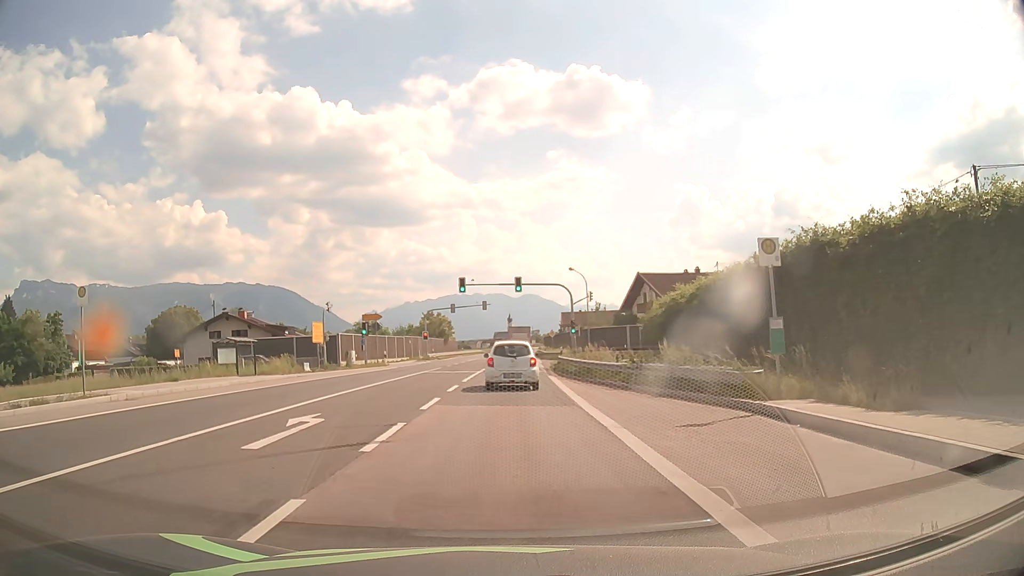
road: primary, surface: asphalt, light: Day
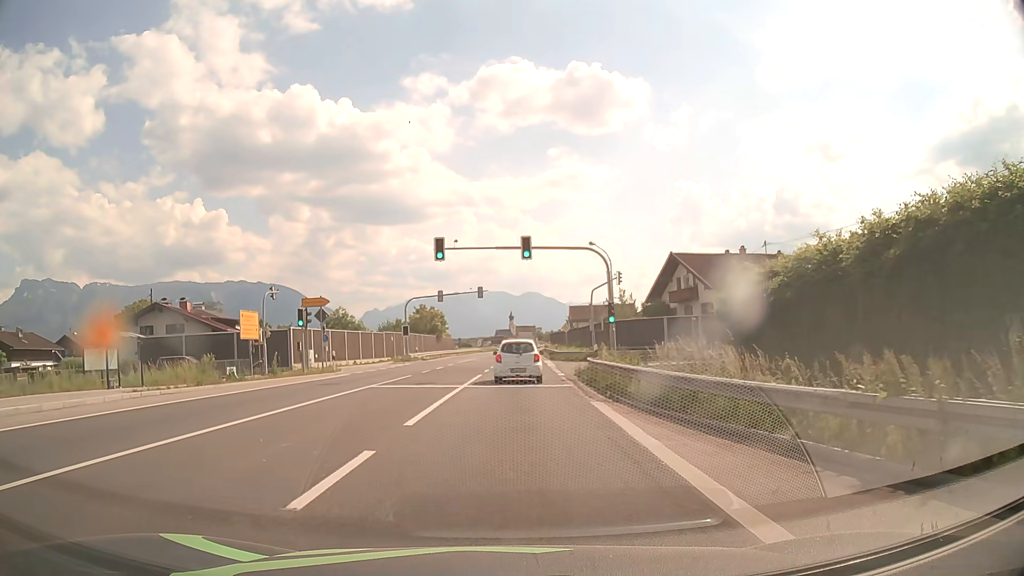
(0.0, +15.5) m; 0°
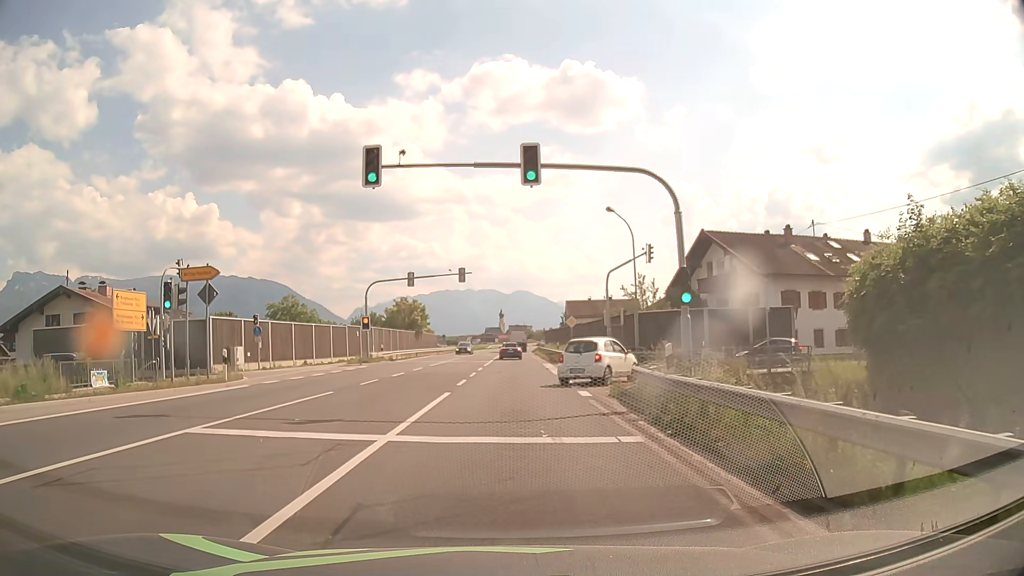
(+0.1, +12.8) m; +1°
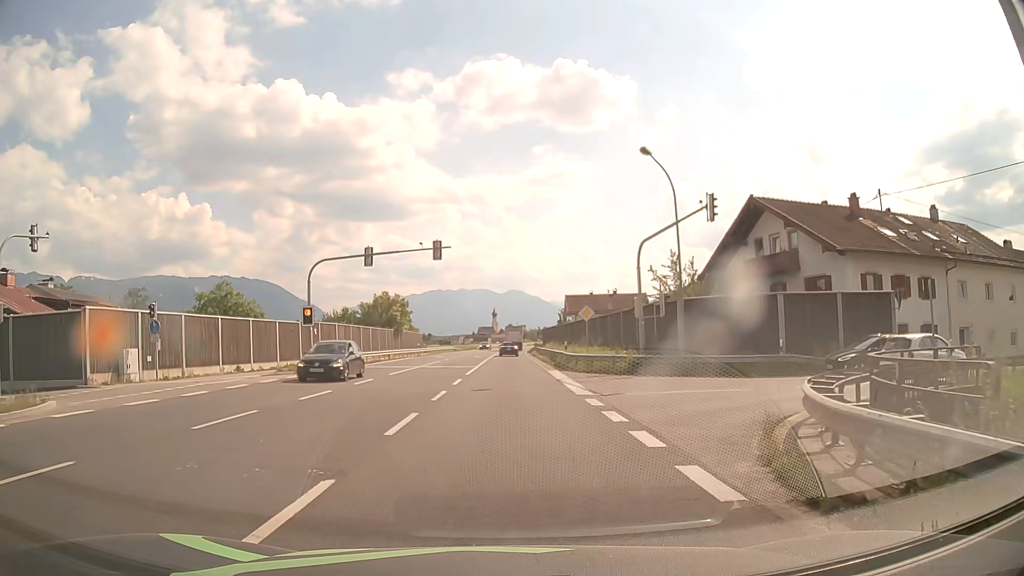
(+0.1, +11.9) m; +1°
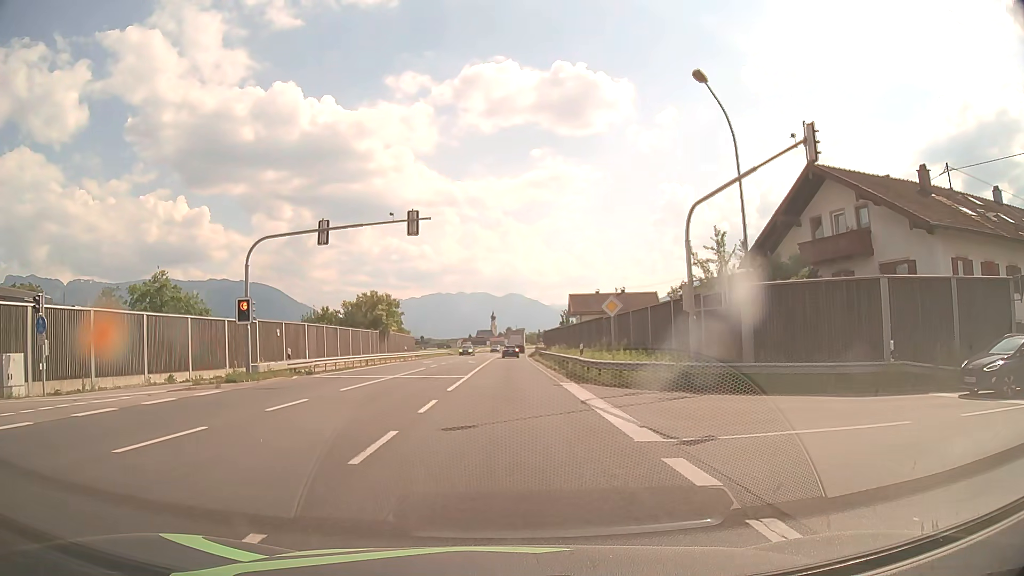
(0.0, +8.4) m; 0°
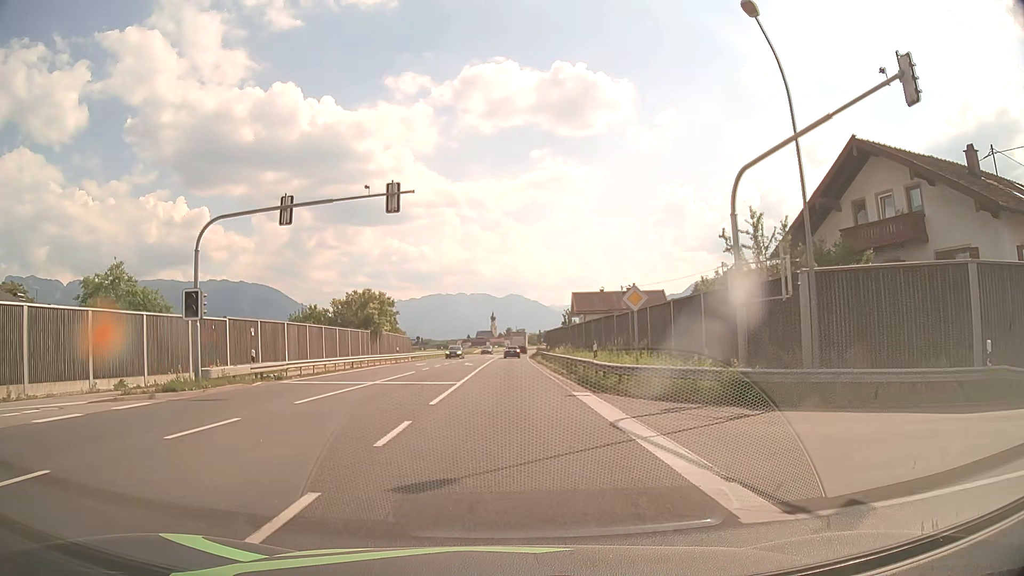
(0.0, +4.6) m; 0°
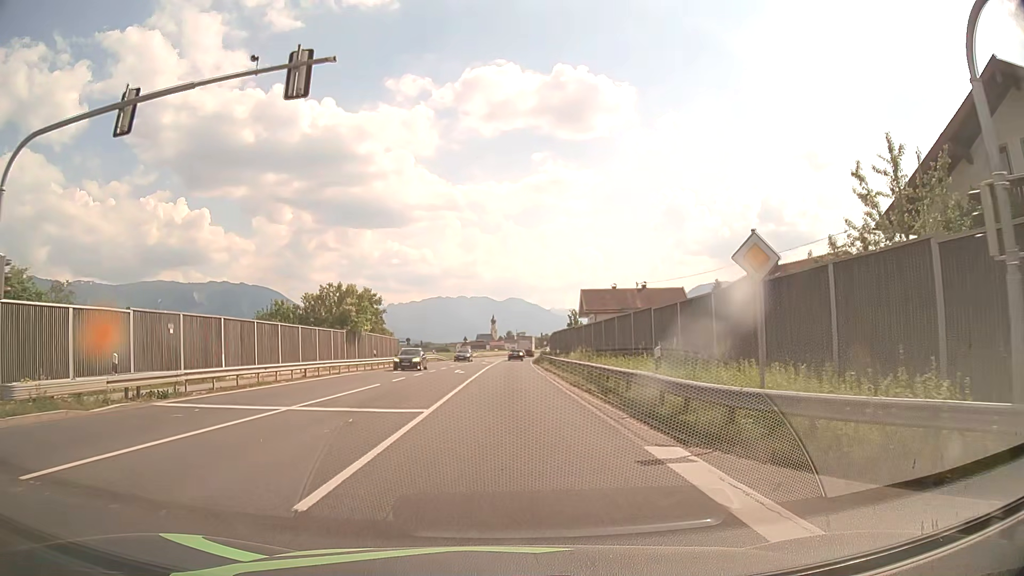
(0.0, +10.3) m; 0°
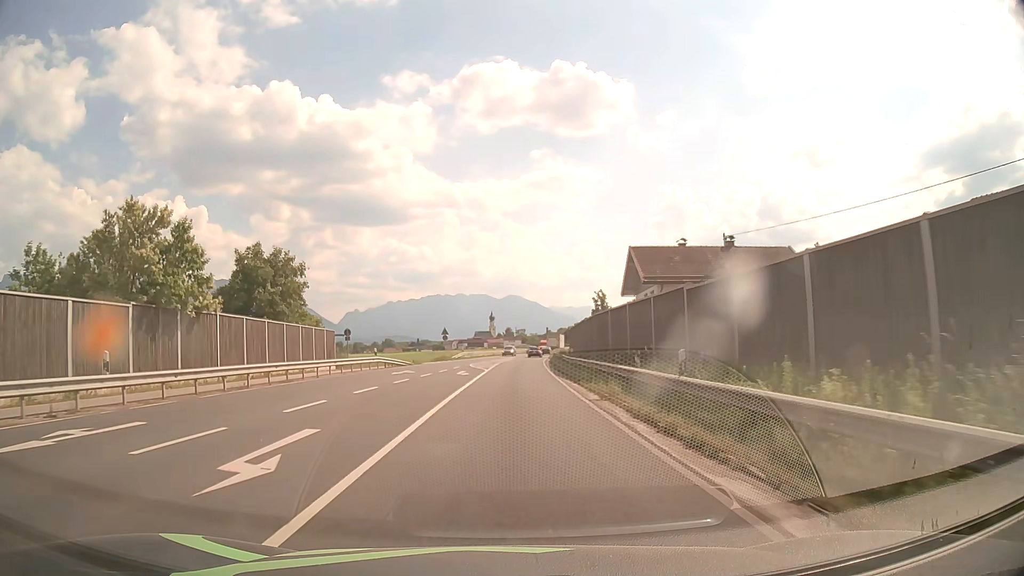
(+0.2, +33.5) m; 0°
(0, +10) (0, +20) (0, +30) (0, +40) (+1, +50) (+1, +60) (+2, +70) (+2, +80) (+3, +90) (+4, +100) m
